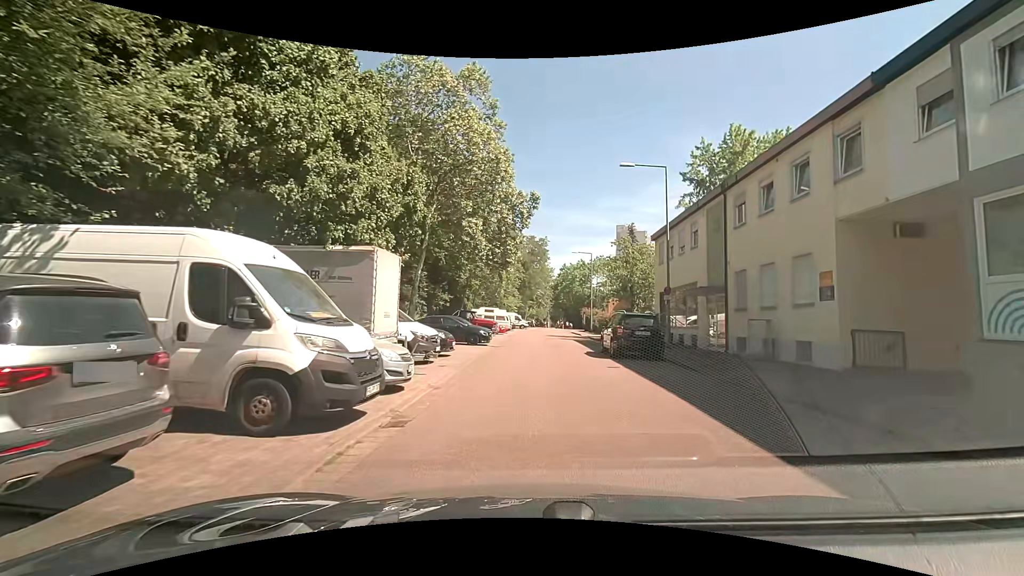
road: residential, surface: asphalt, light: Day
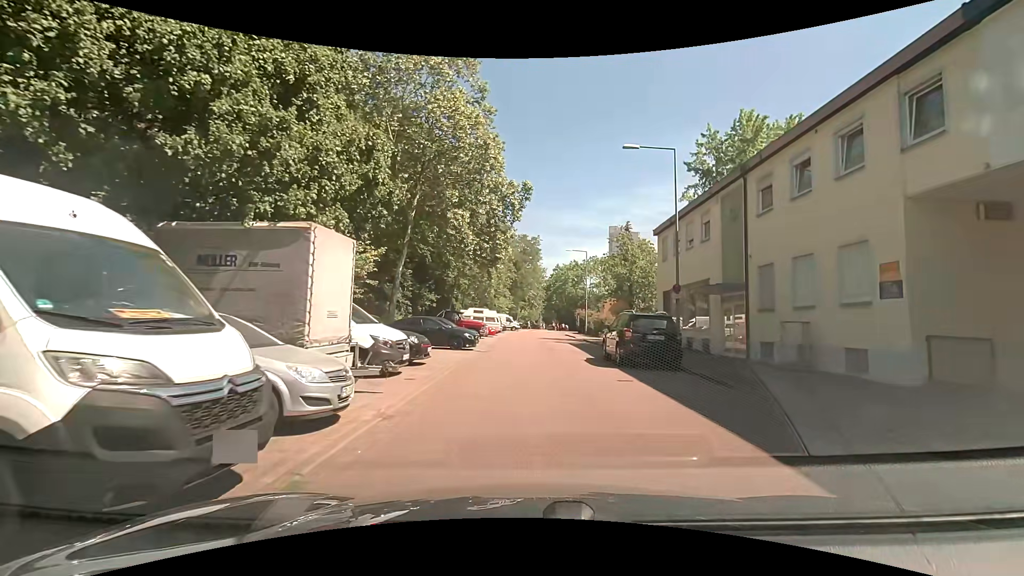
(0.0, +3.0) m; 0°
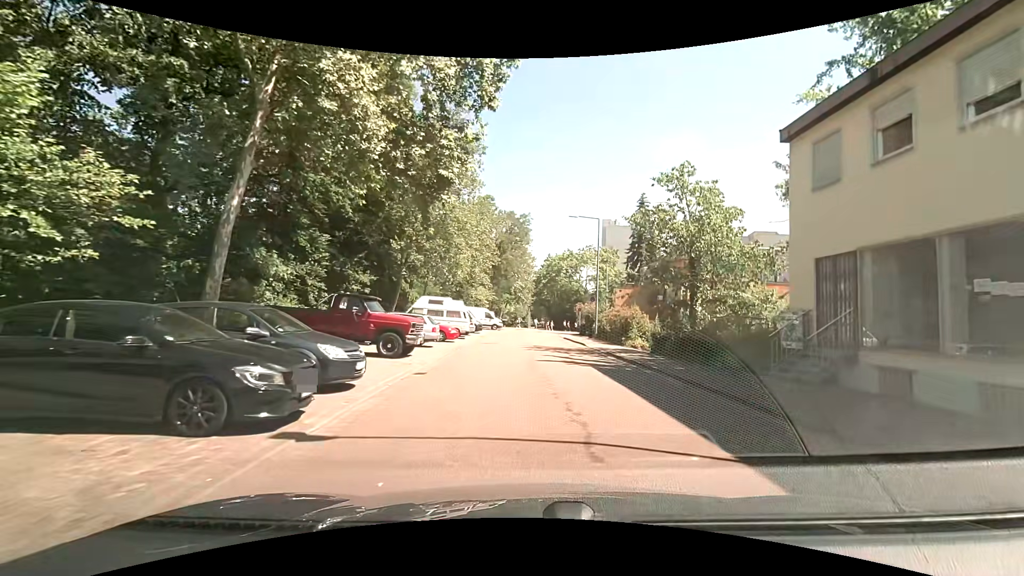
(+0.3, +16.9) m; +2°
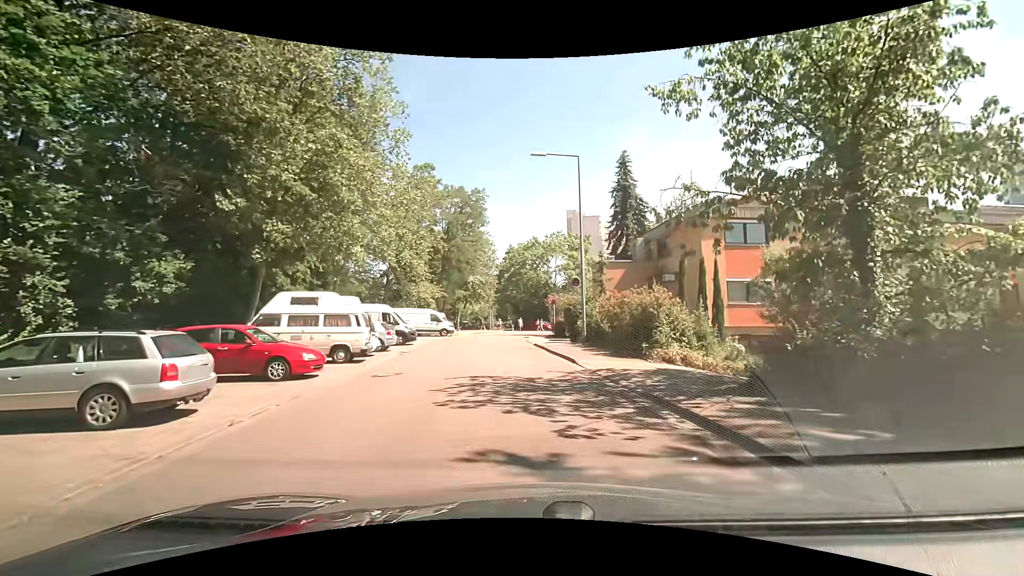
(+0.8, +13.5) m; +2°
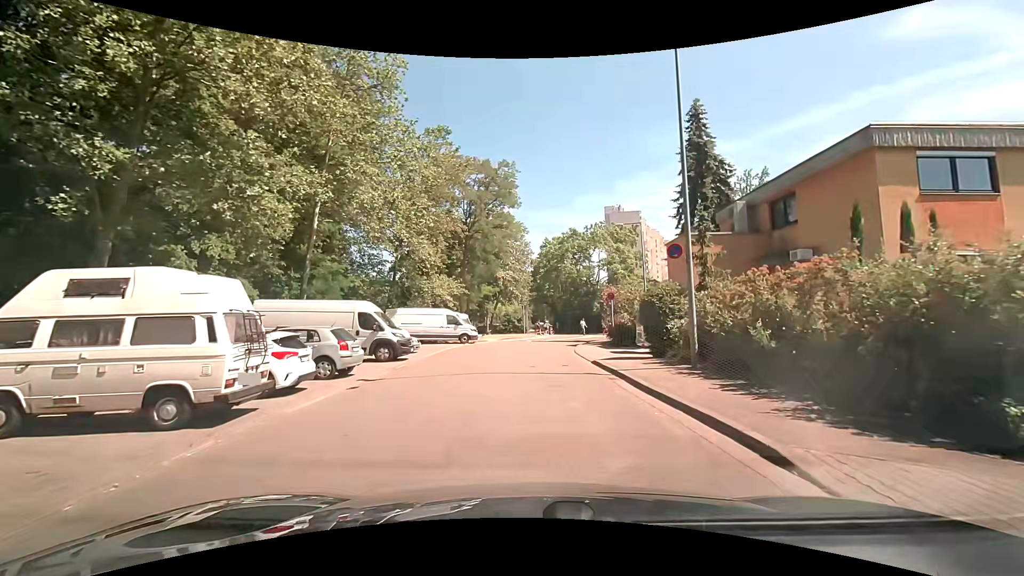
(-0.1, +10.6) m; -2°
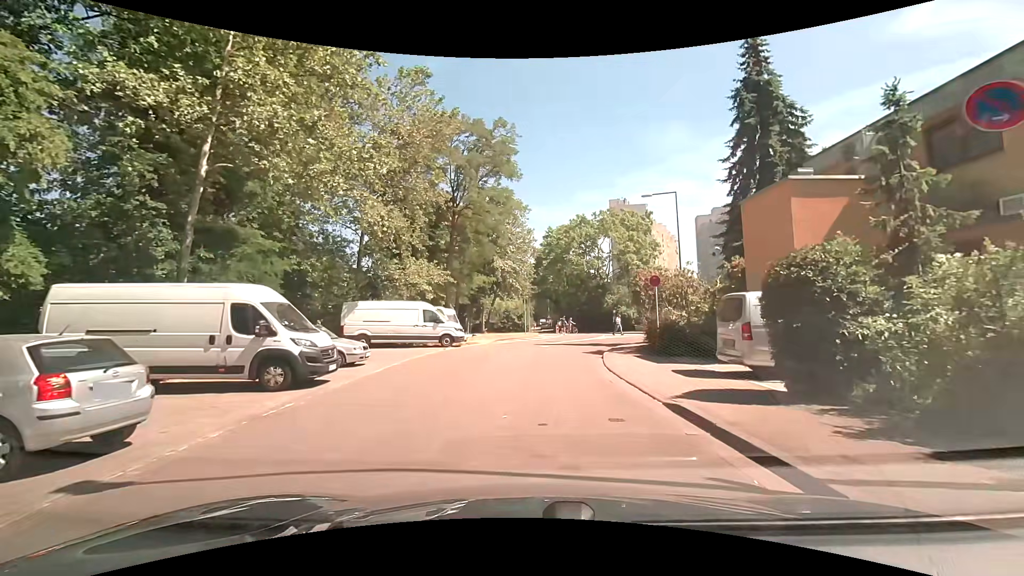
(0.0, +8.7) m; 0°
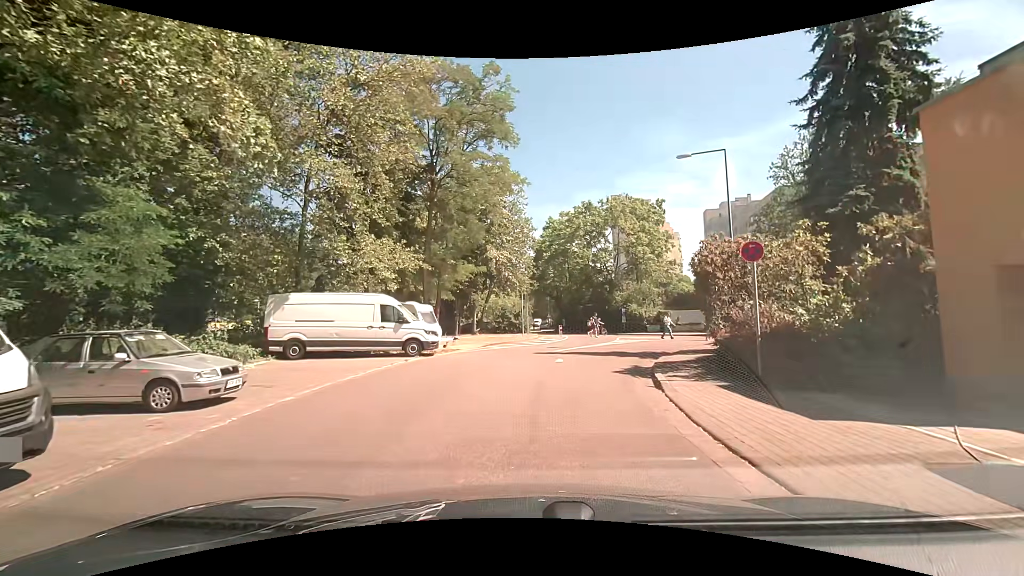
(-0.1, +7.6) m; 0°
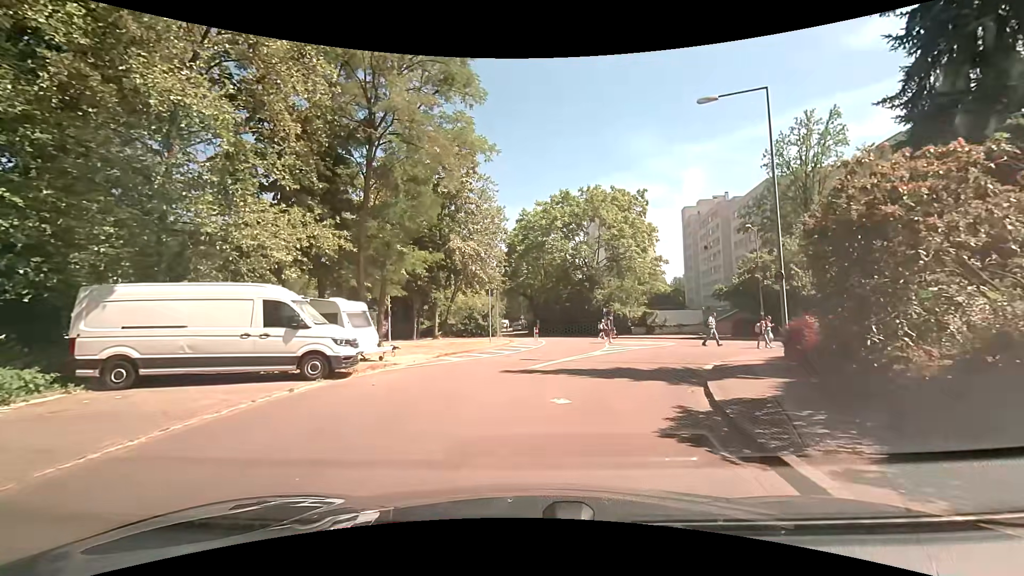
(+0.1, +6.7) m; +2°
